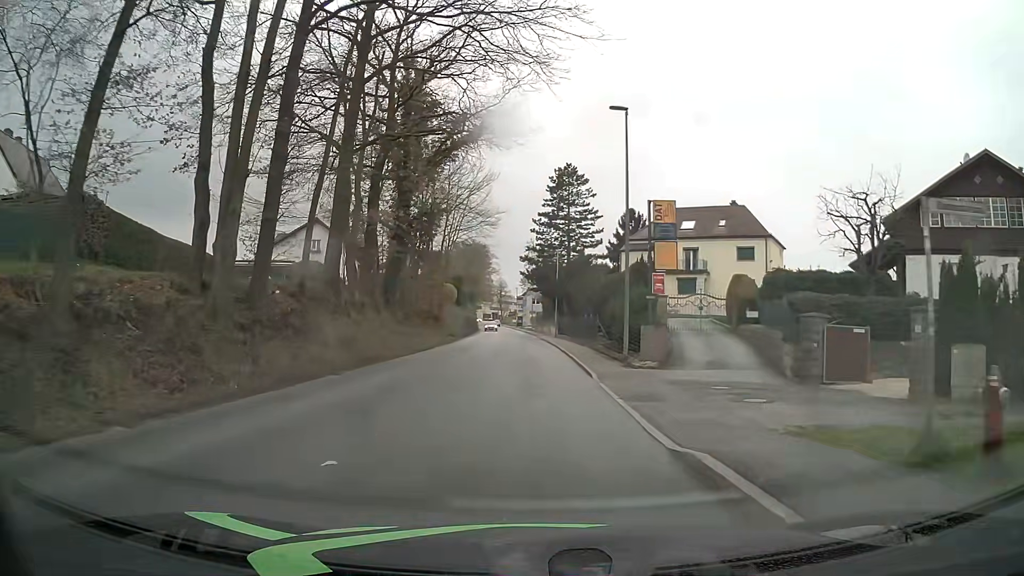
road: tertiary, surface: asphalt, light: Day
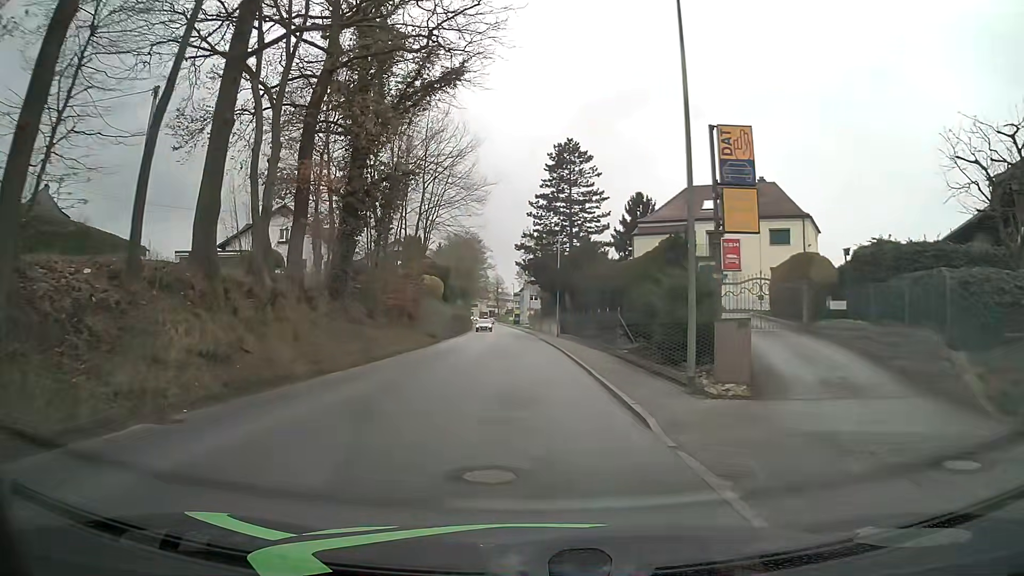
(-0.1, +8.9) m; -1°
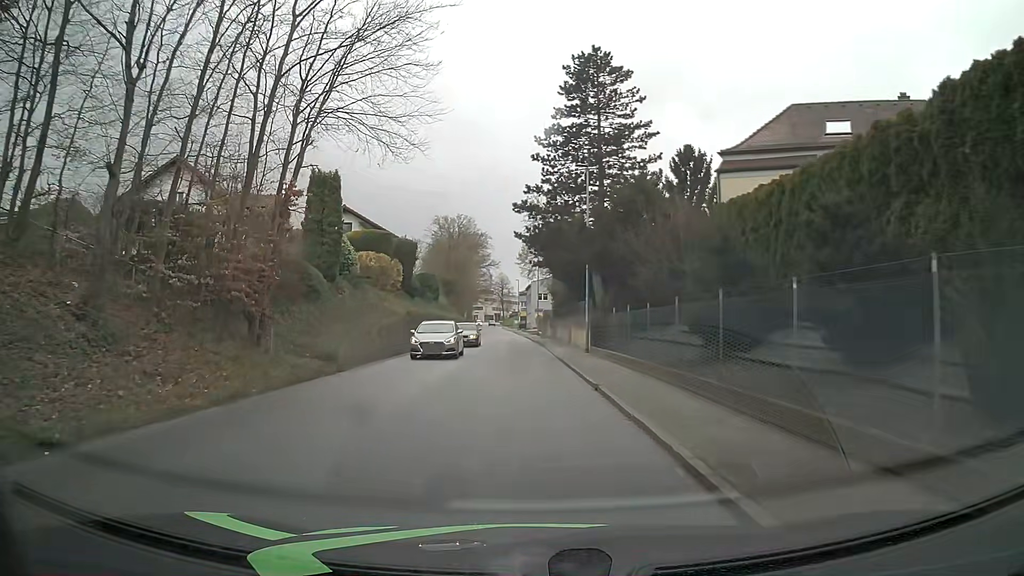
(+0.3, +22.4) m; 0°
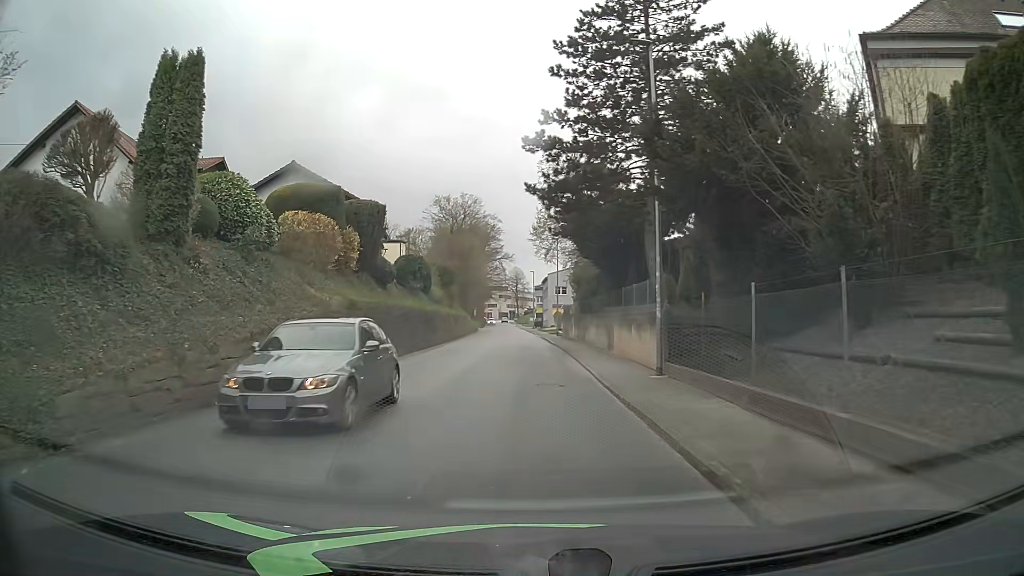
(-0.2, +13.4) m; -1°
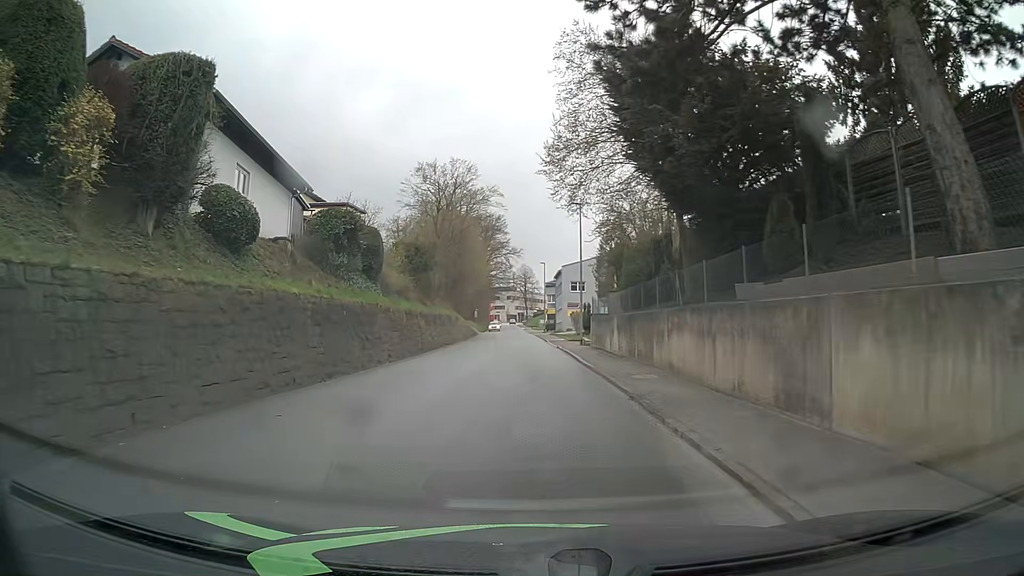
(-0.1, +18.0) m; -1°
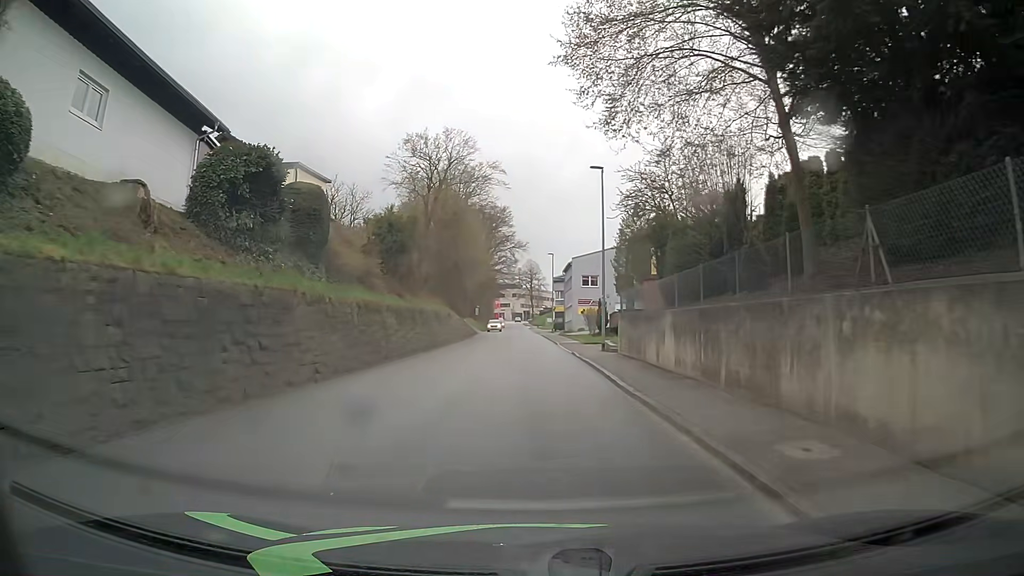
(0.0, +9.0) m; 0°
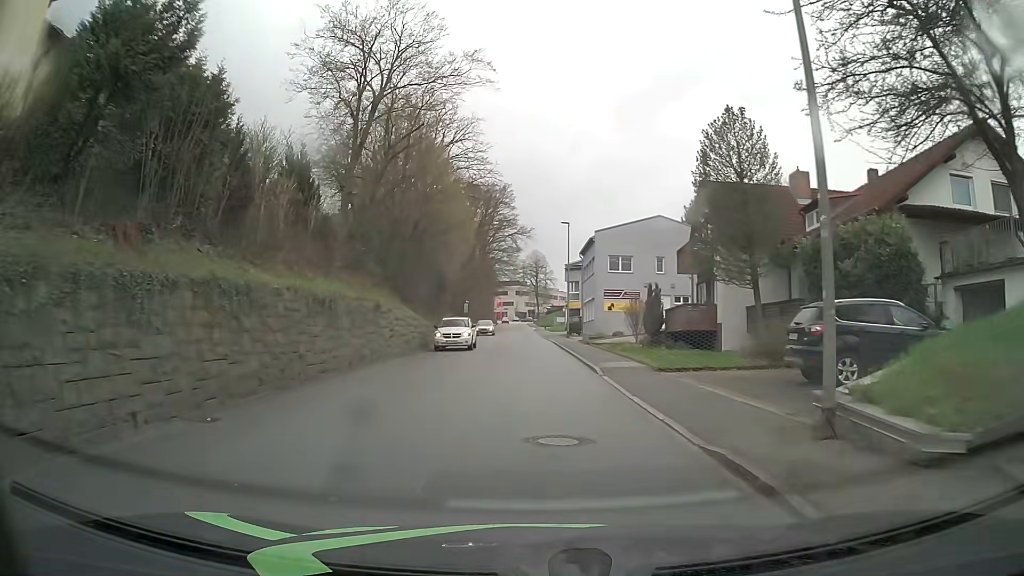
(-0.1, +22.3) m; 0°
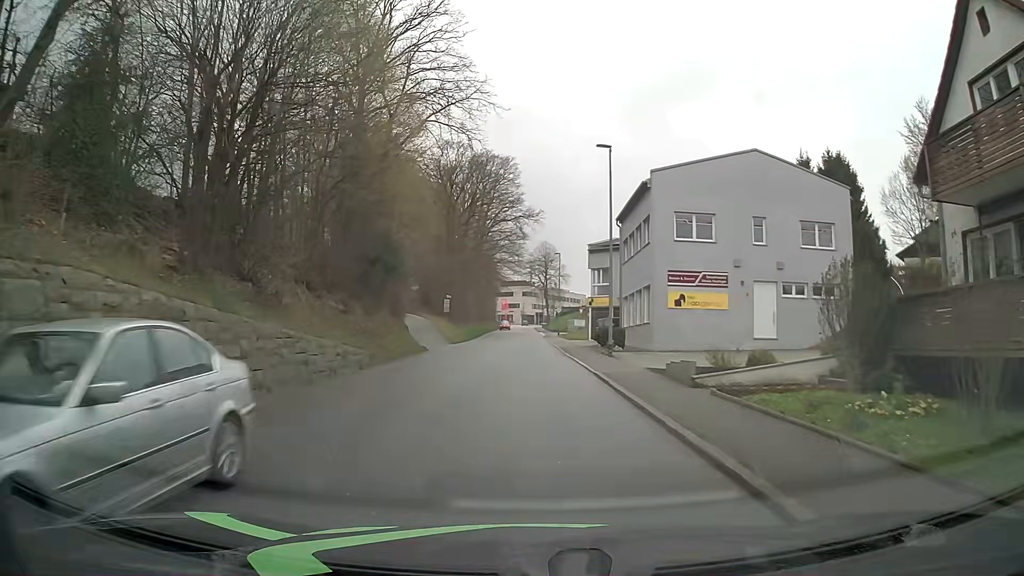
(-0.4, +22.3) m; -2°
